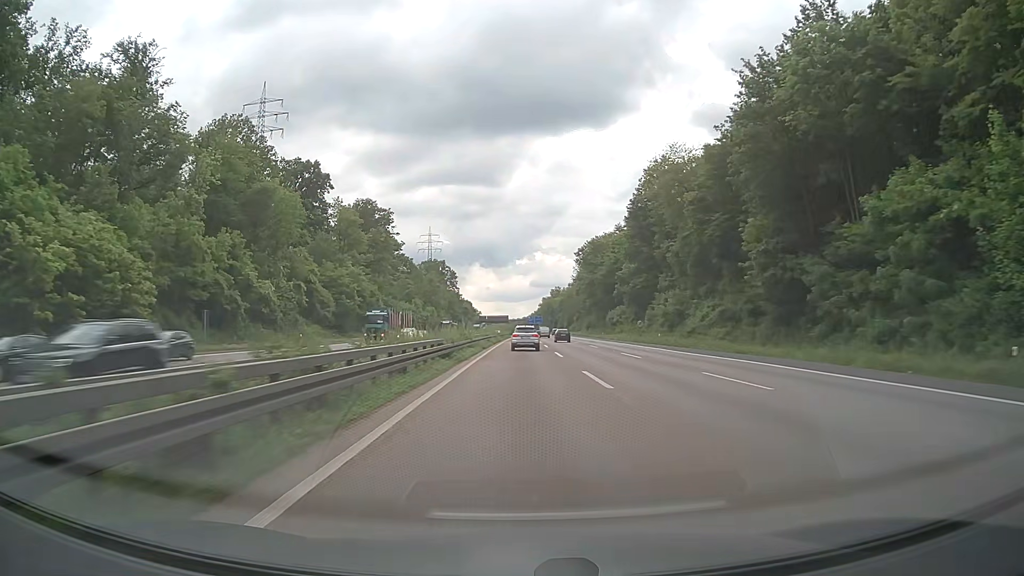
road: motorway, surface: asphalt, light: Day
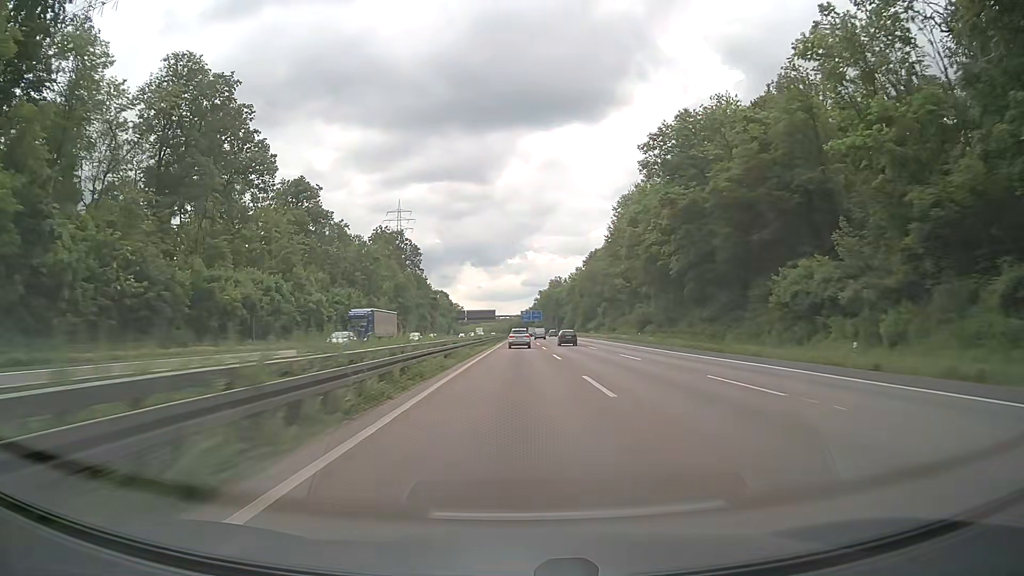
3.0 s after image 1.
(+0.5, +92.0) m; 0°
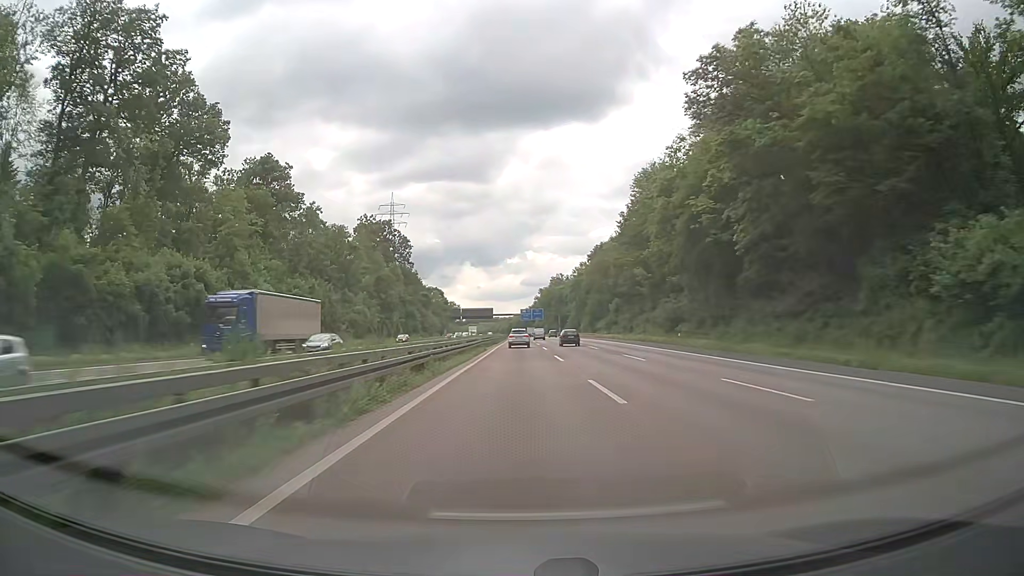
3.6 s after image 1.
(0.0, +19.4) m; +1°
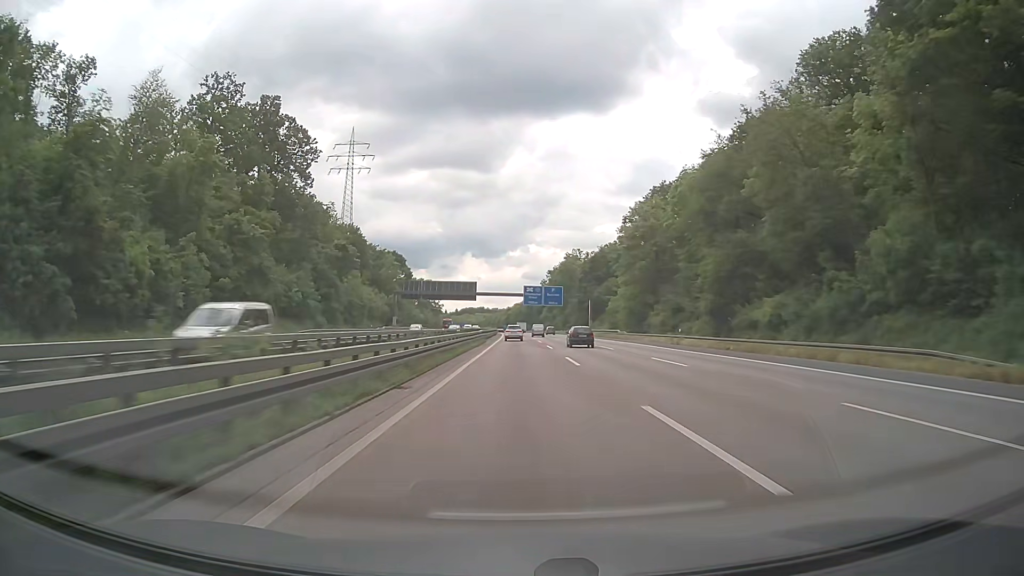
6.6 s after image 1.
(-0.9, +97.3) m; -1°
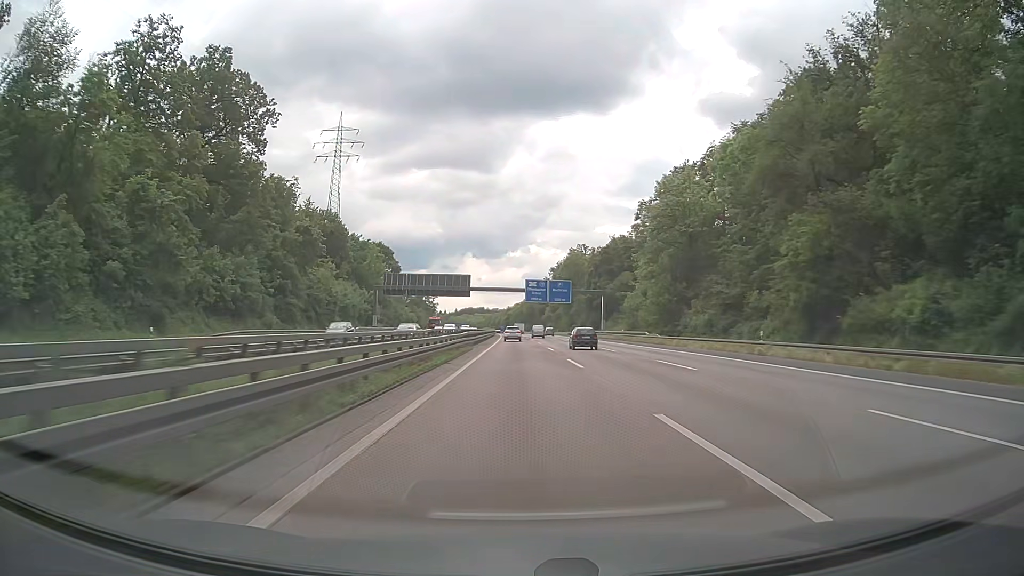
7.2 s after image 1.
(0.0, +19.3) m; 0°
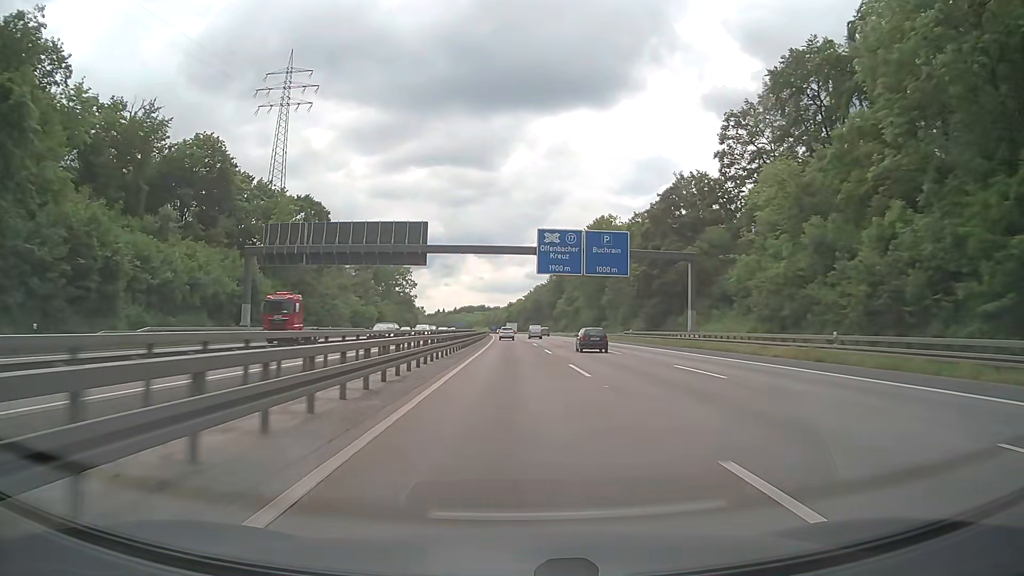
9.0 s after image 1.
(-0.2, +57.6) m; 0°
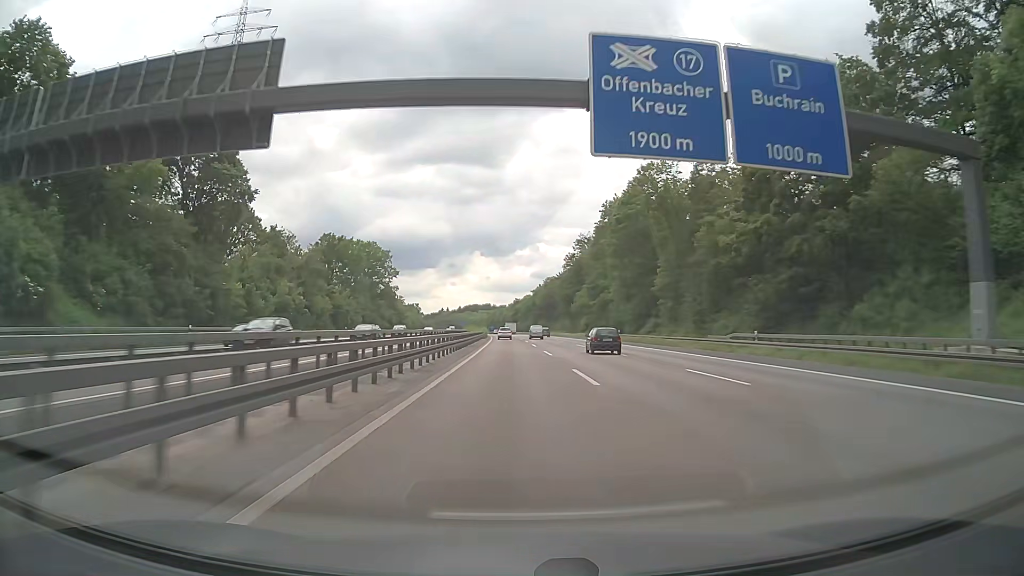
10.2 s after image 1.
(-0.2, +38.6) m; -1°
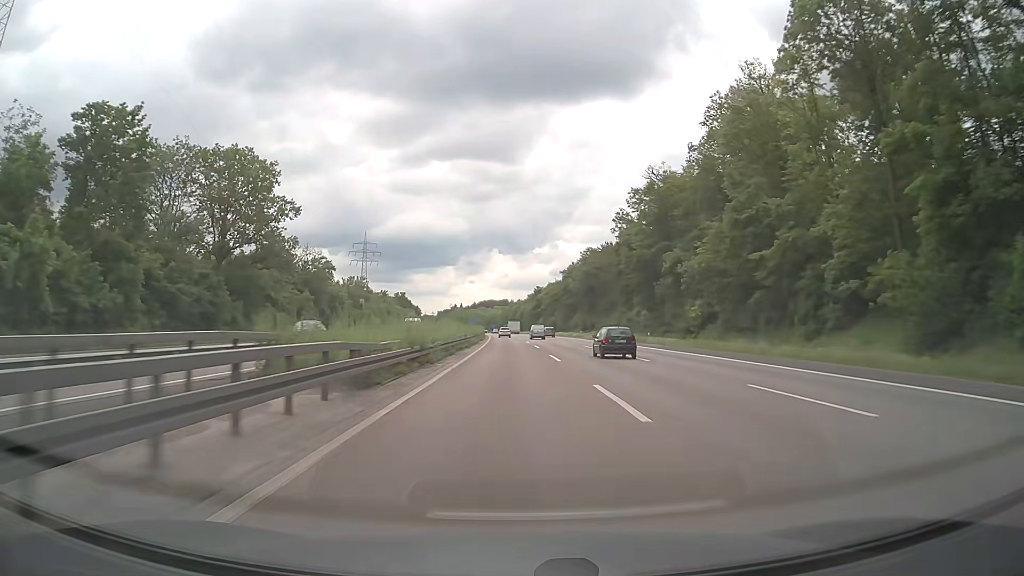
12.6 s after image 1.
(-1.1, +78.2) m; -2°
(0, +10) (0, +20) (0, +30) (0, +40) (0, +50) (-1, +60) (-1, +70) (-1, +80) (-2, +90) (-2, +100) m
